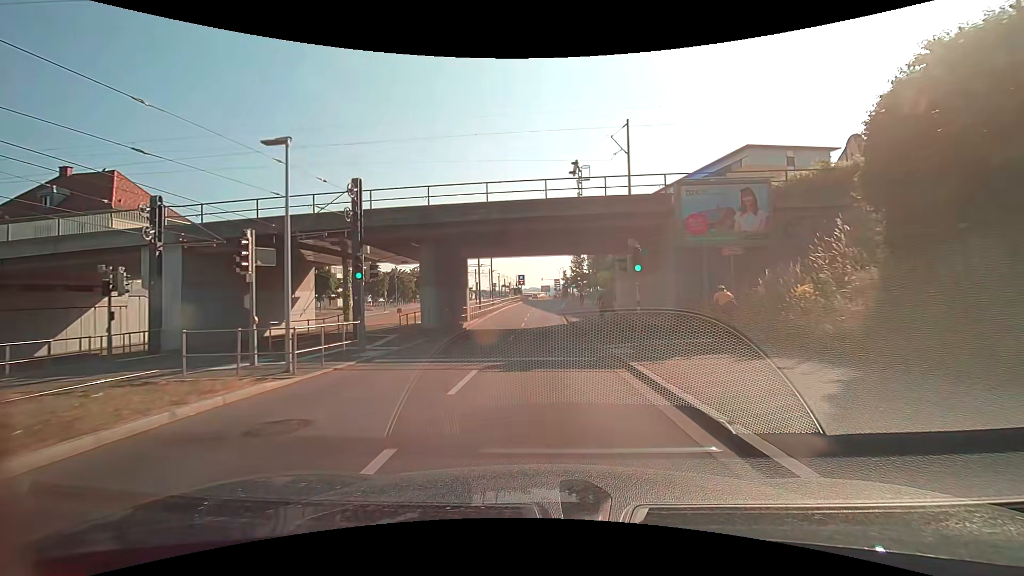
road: secondary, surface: asphalt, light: Day
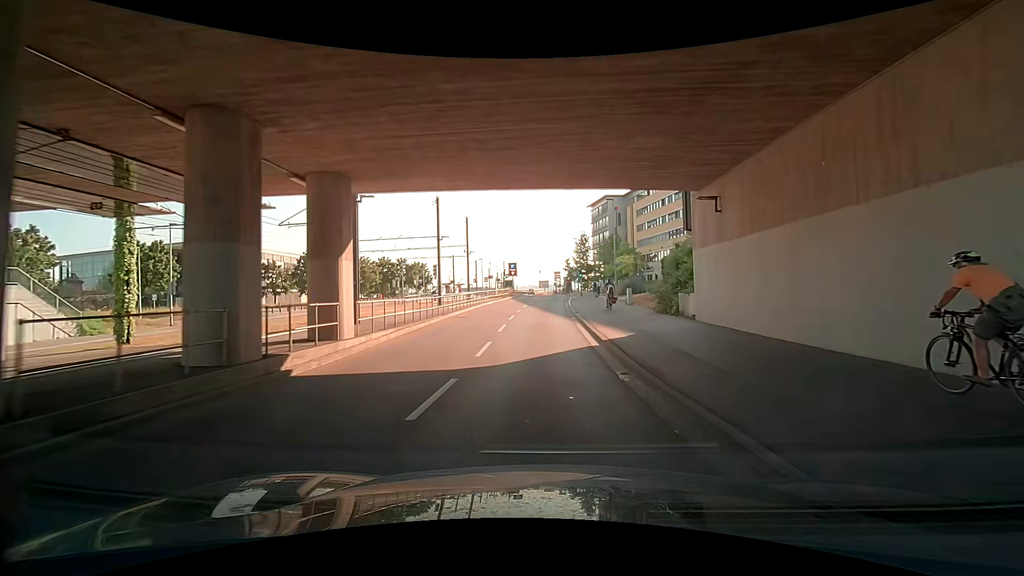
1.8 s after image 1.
(+0.1, +21.2) m; 0°
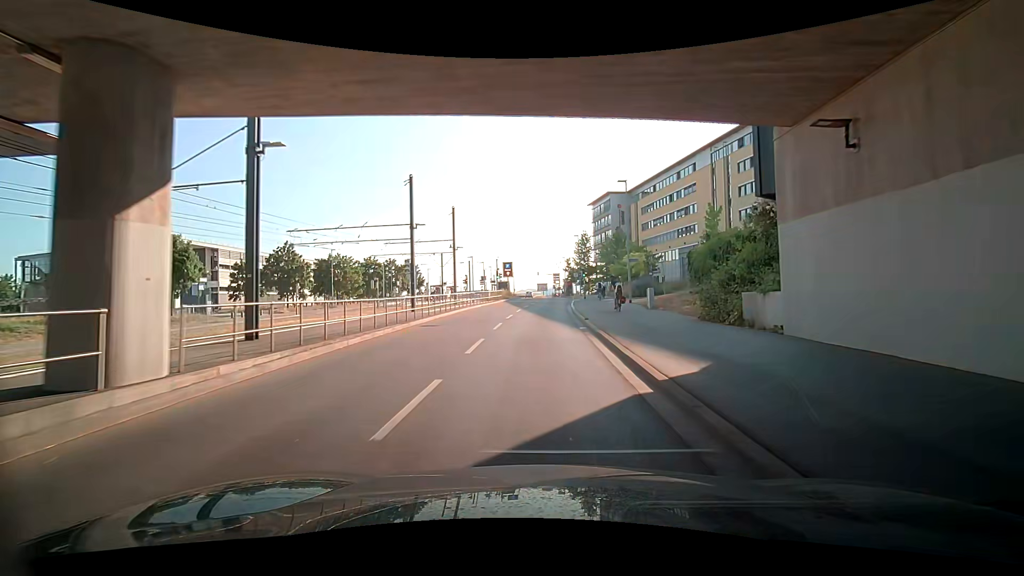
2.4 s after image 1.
(0.0, +7.0) m; +1°
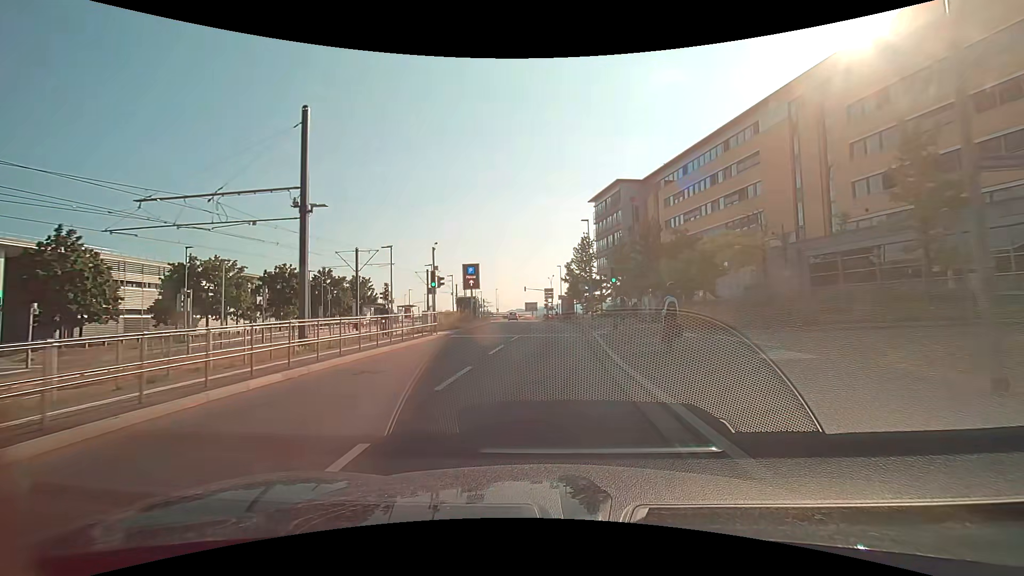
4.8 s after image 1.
(-0.1, +26.9) m; +1°
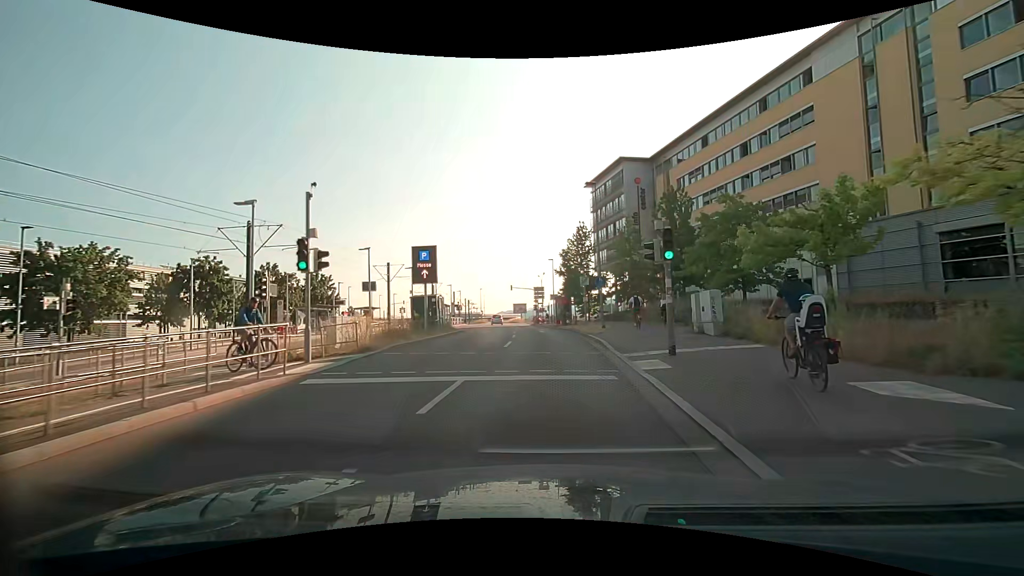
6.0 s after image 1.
(+0.2, +12.6) m; +2°
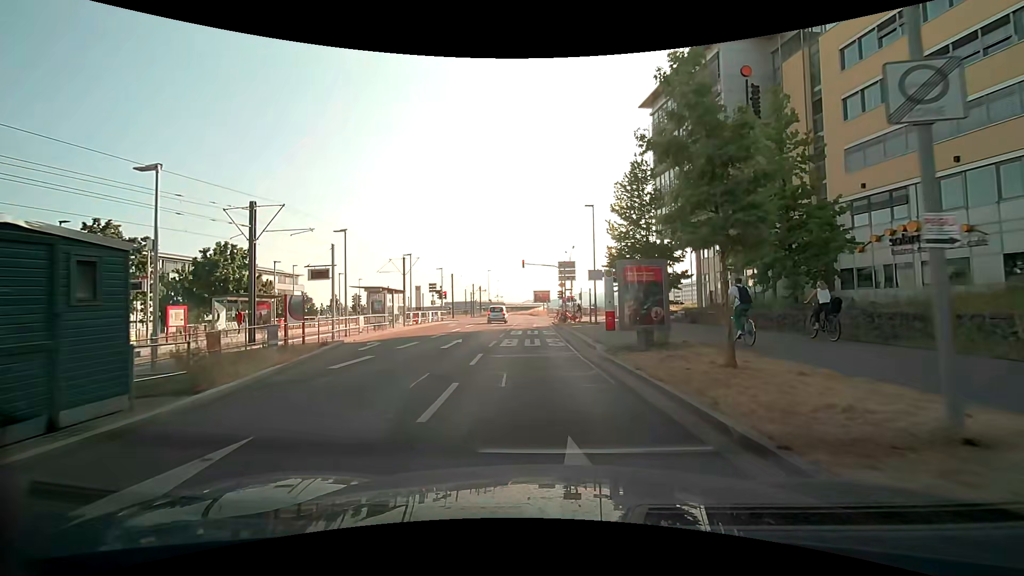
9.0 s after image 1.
(-0.7, +28.2) m; -3°
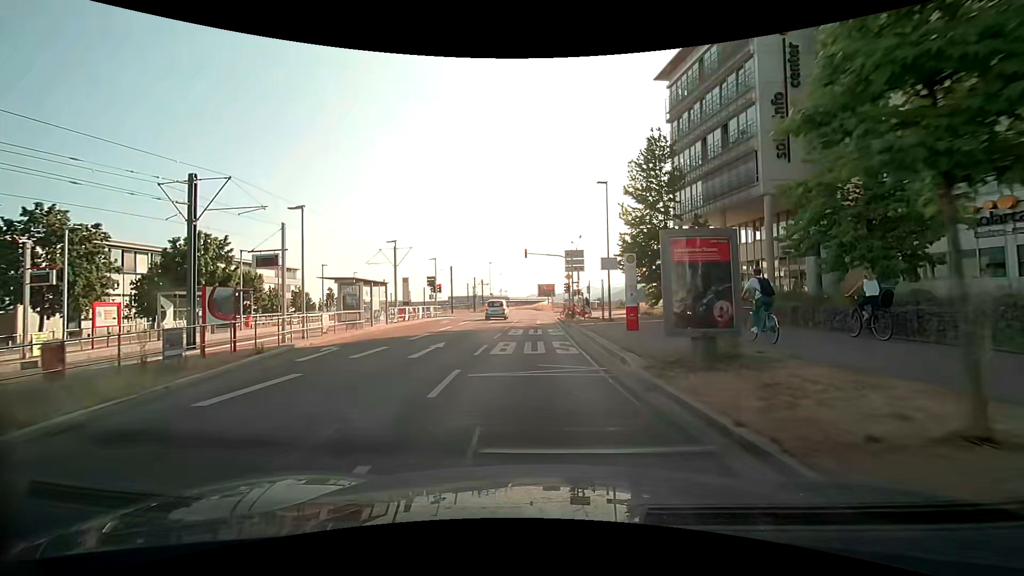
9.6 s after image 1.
(-0.1, +4.7) m; -1°
(0, +10) (0, +20) (0, +30) (-1, +40) (-1, +50) (-1, +60) (-2, +70) (-2, +80) (-3, +90) (-3, +100) m
